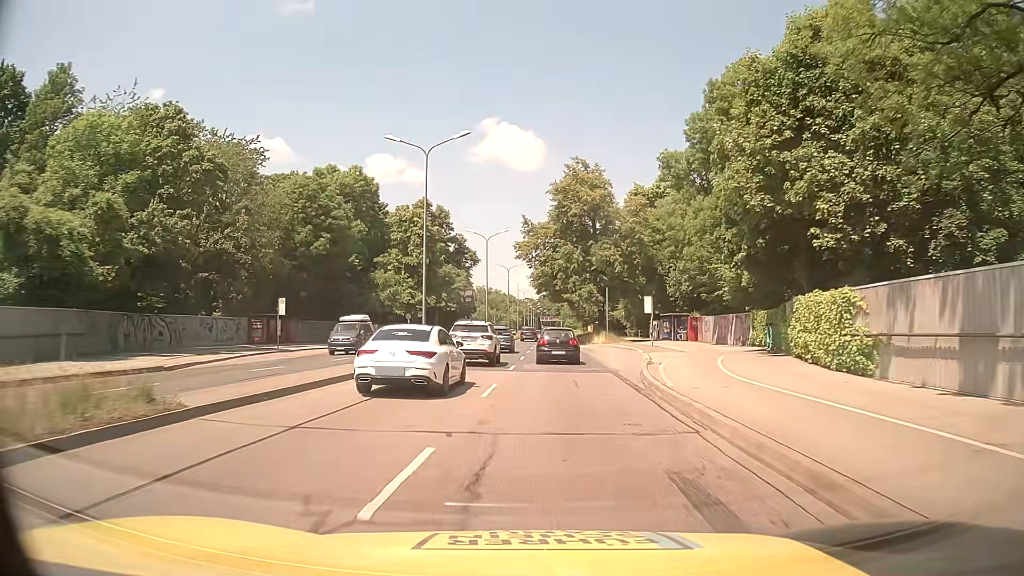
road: trunk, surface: asphalt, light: Day
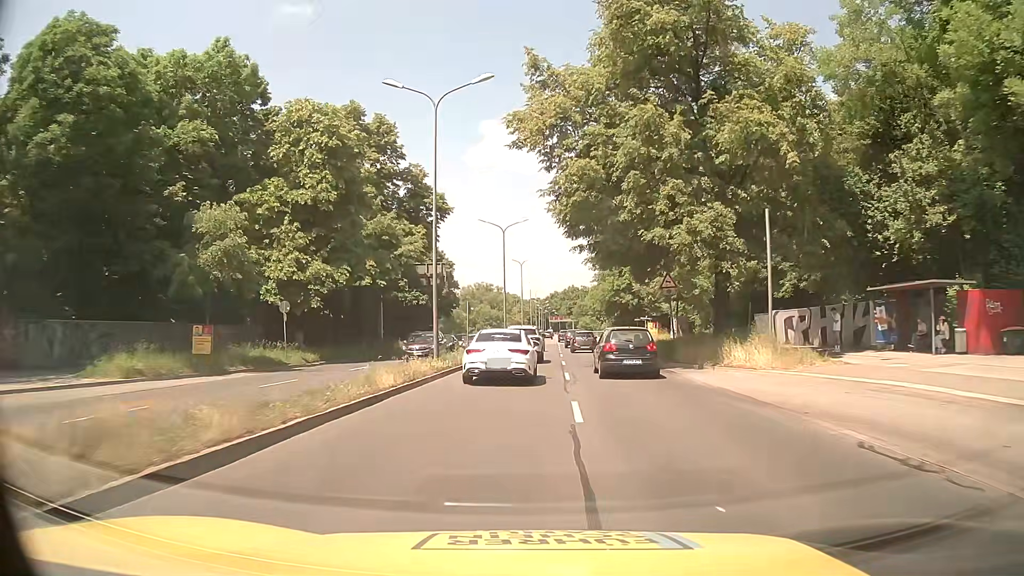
(-0.4, +39.7) m; -1°
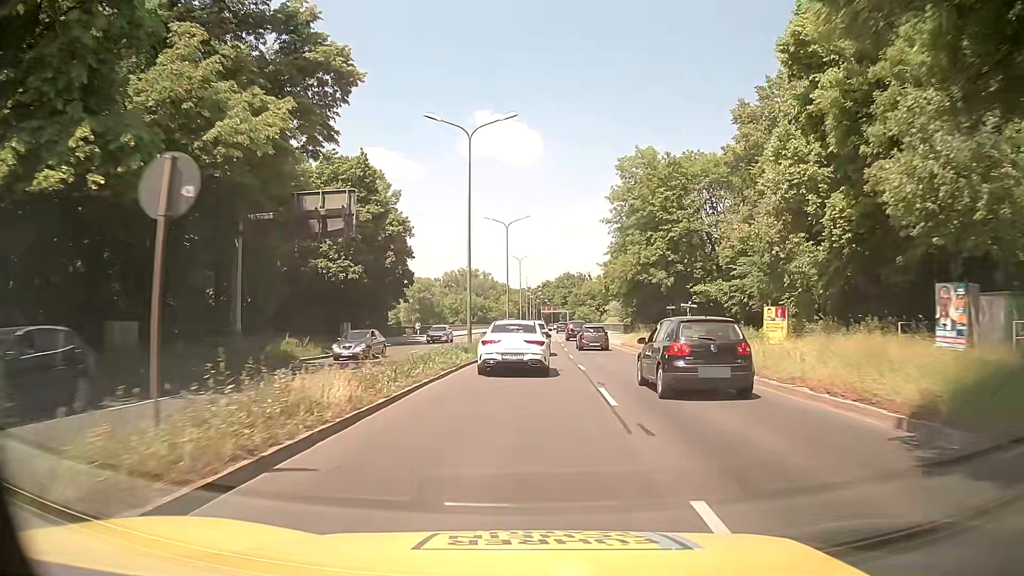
(+0.4, +26.0) m; +1°
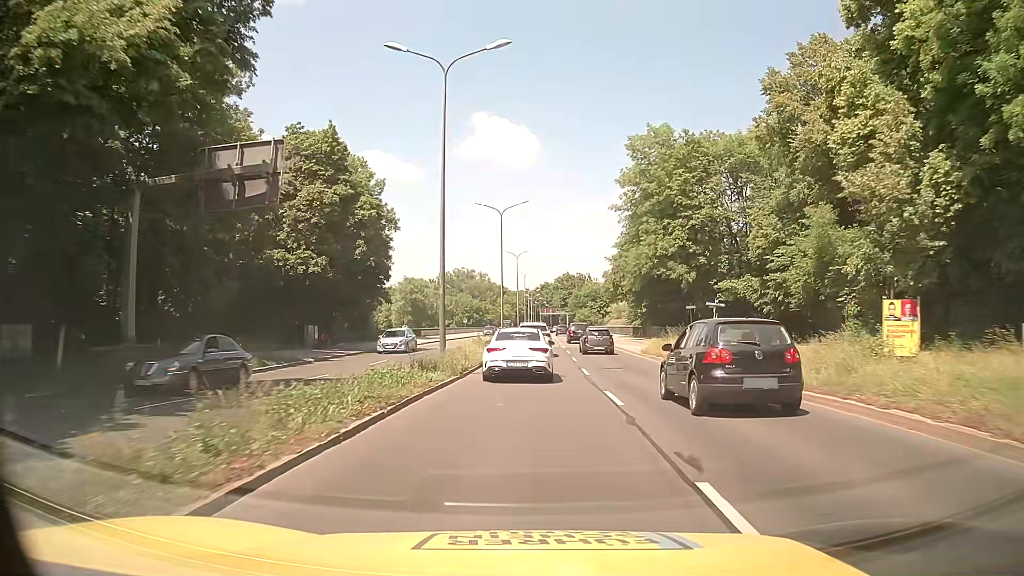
(0.0, +8.4) m; 0°
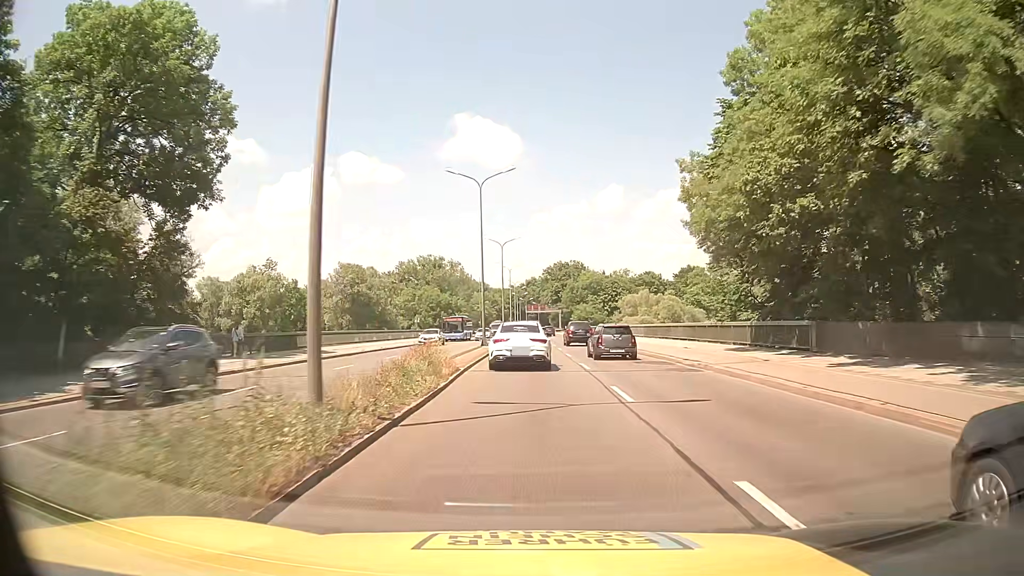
(+0.6, +42.9) m; +1°
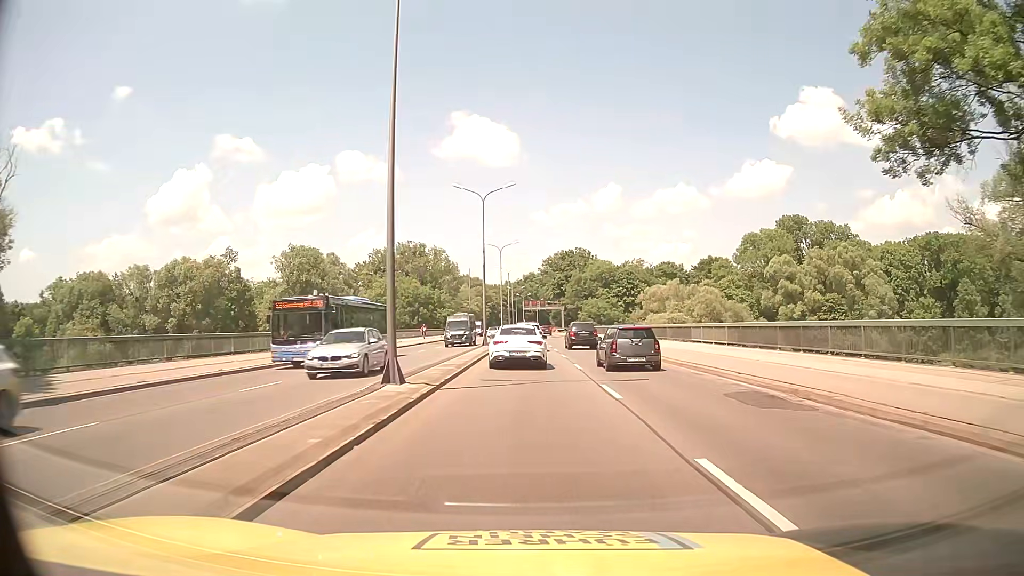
(+0.2, +26.1) m; 0°
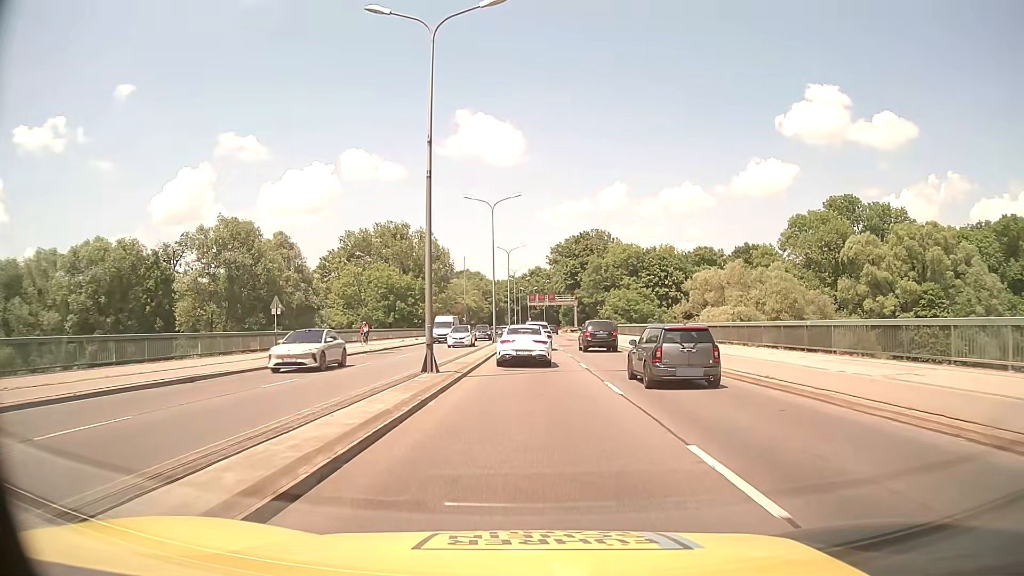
(-0.1, +26.2) m; 0°
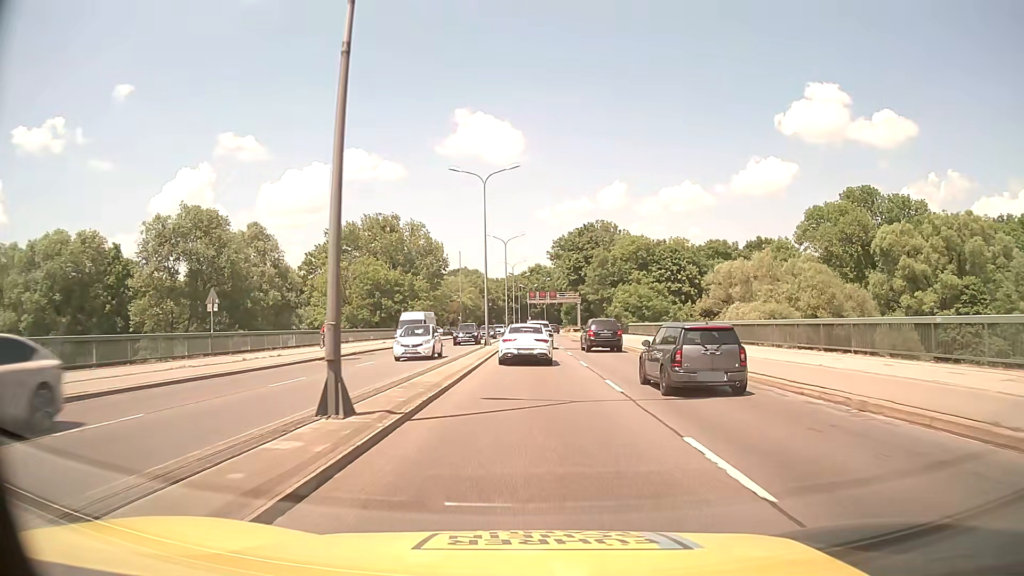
(0.0, +8.6) m; 0°
(0, +10) (0, +20) (0, +30) (0, +40) (0, +50) (0, +60) (0, +70) (0, +80) (0, +90) (0, +100) m
